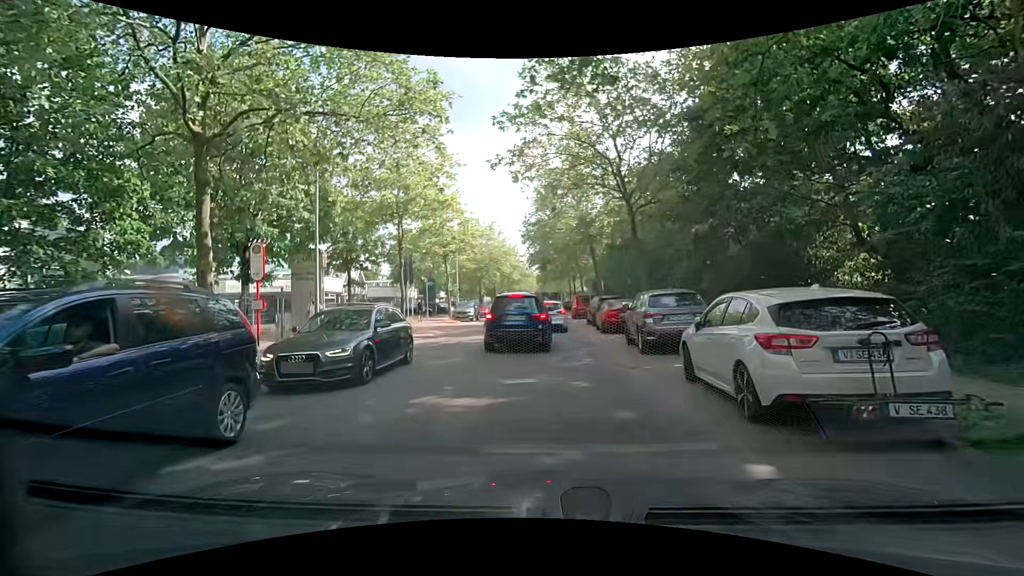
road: tertiary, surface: asphalt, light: Day
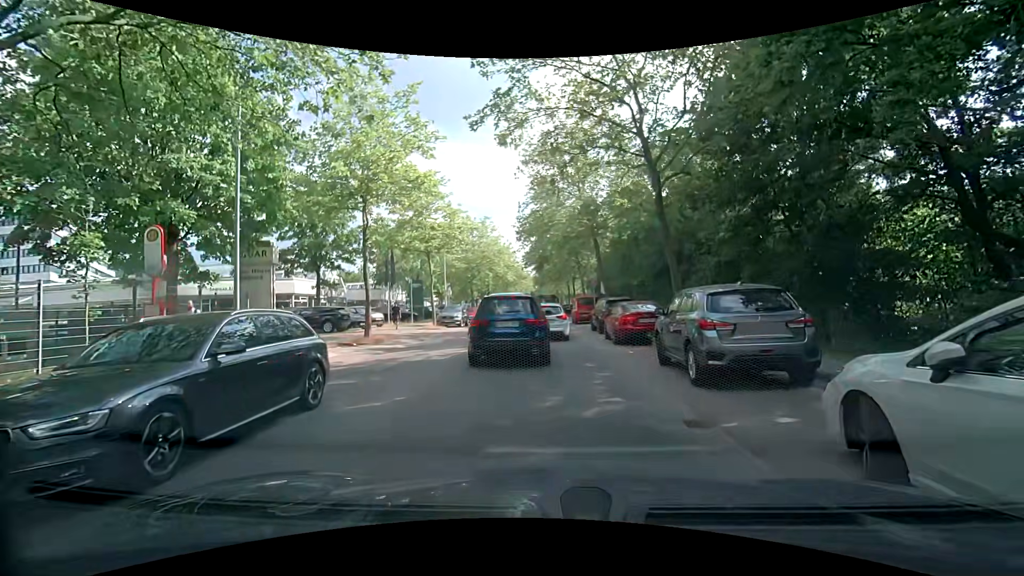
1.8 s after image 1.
(0.0, +4.7) m; +2°
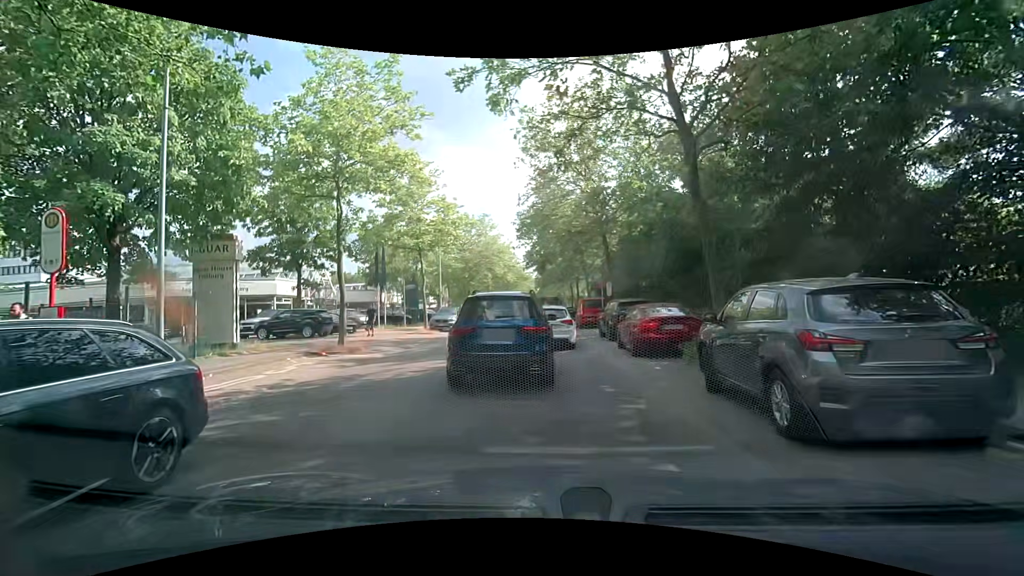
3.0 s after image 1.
(-0.1, +2.9) m; 0°
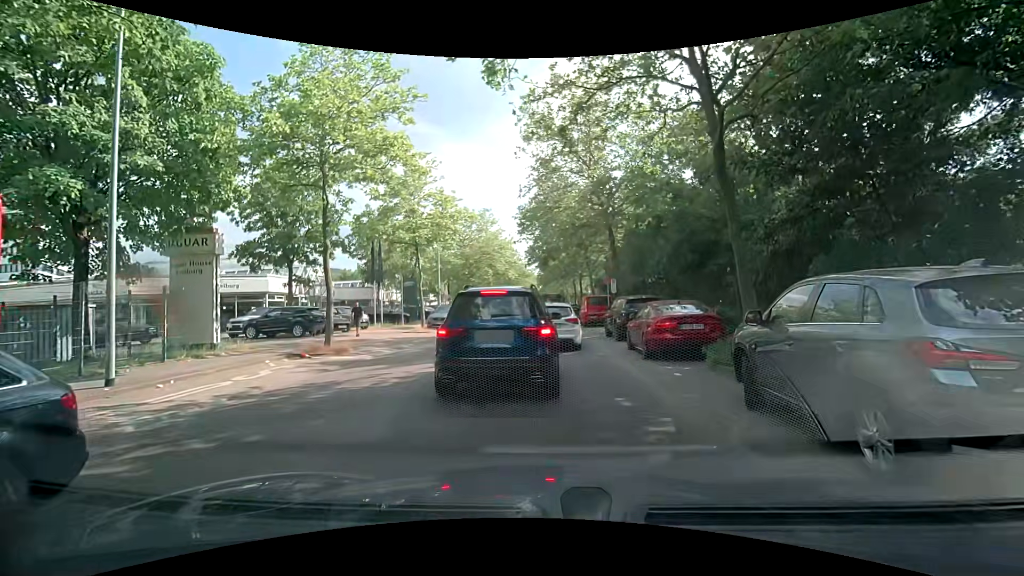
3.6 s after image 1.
(-0.1, +1.4) m; -1°
